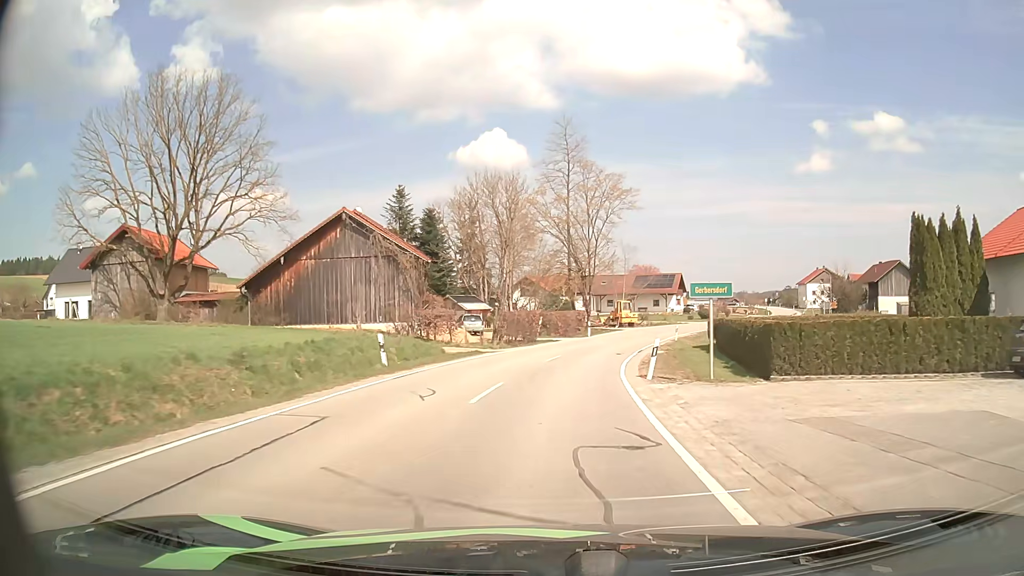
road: secondary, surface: asphalt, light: Day
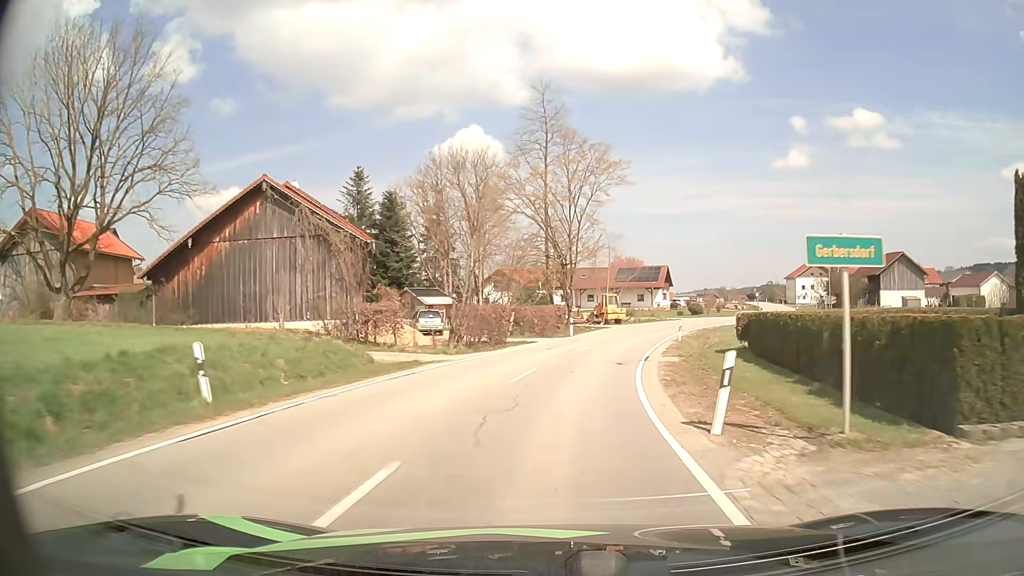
(+0.2, +8.7) m; +2°
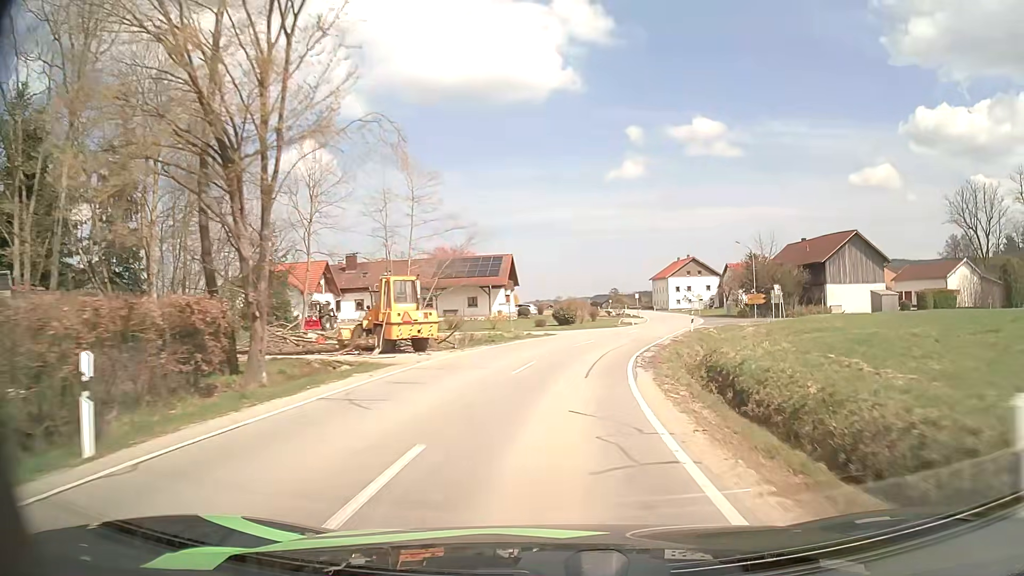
(+4.1, +34.6) m; +14°
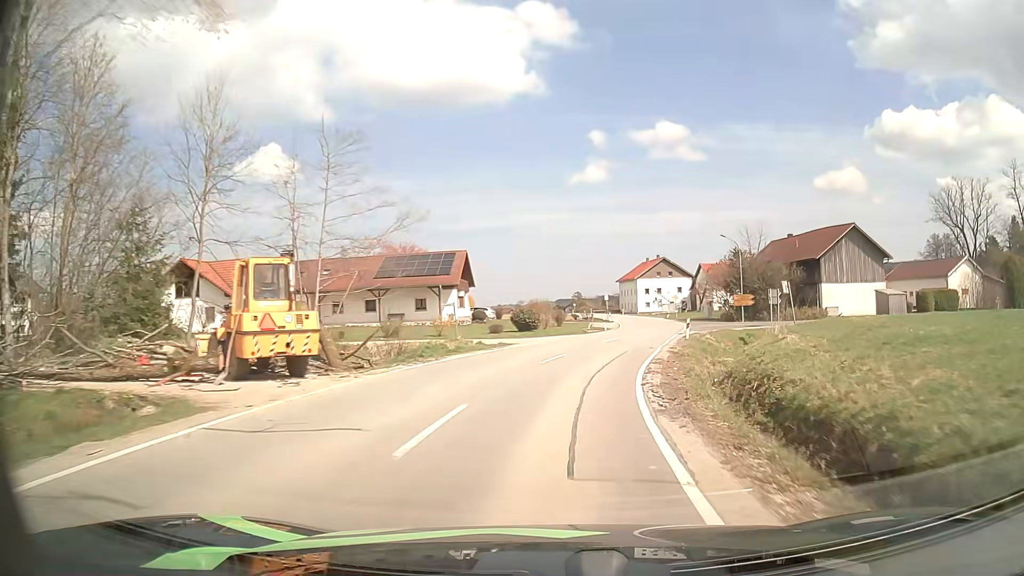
(+0.2, +8.8) m; +3°
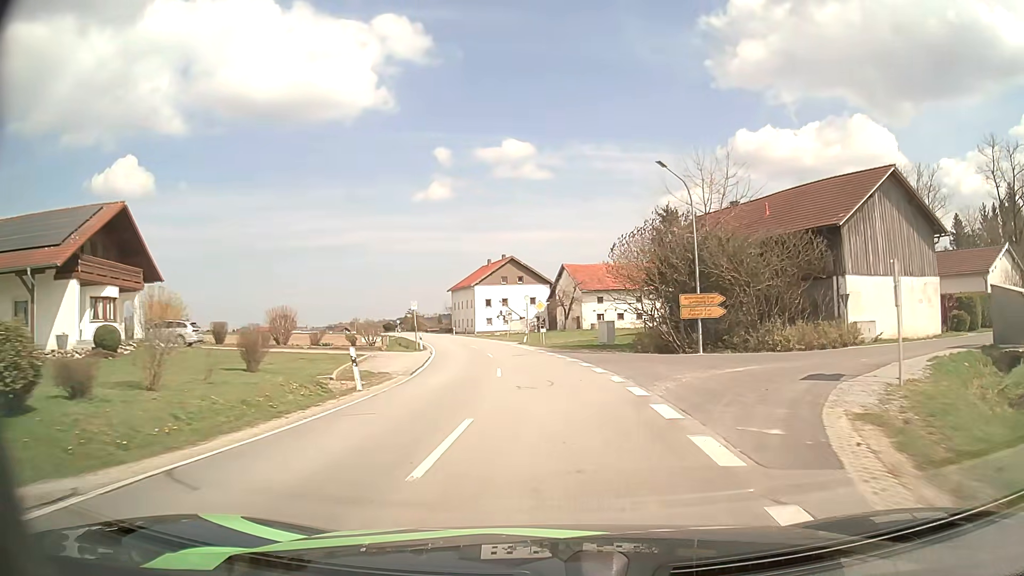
(+5.0, +35.4) m; +14°
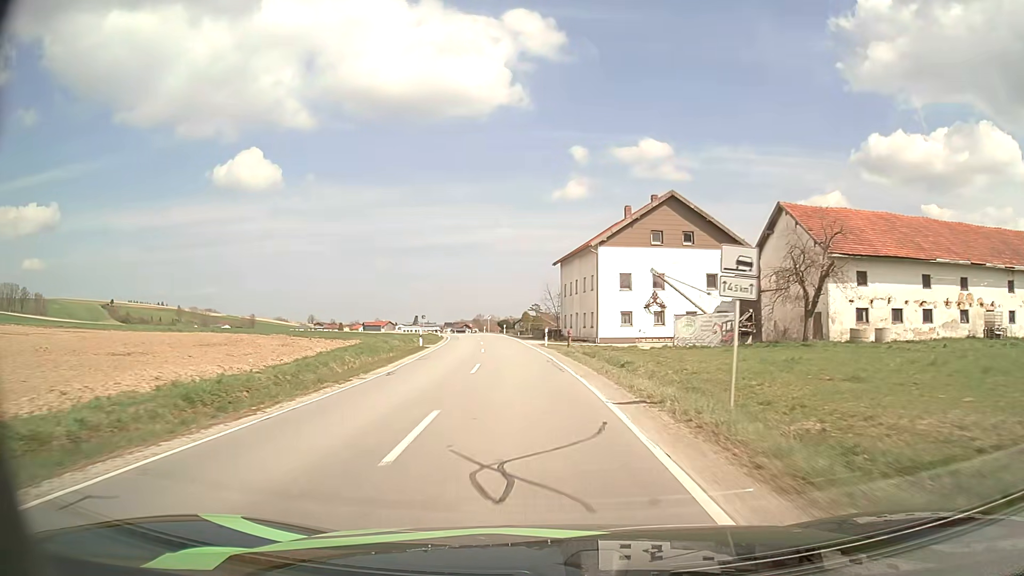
(-3.5, +48.0) m; -11°
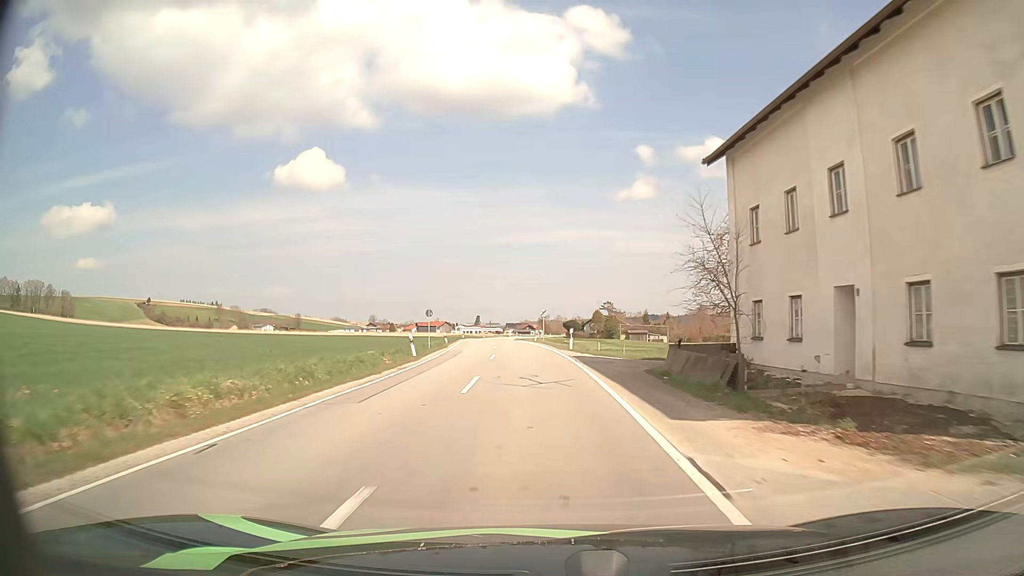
(-2.6, +41.2) m; -6°
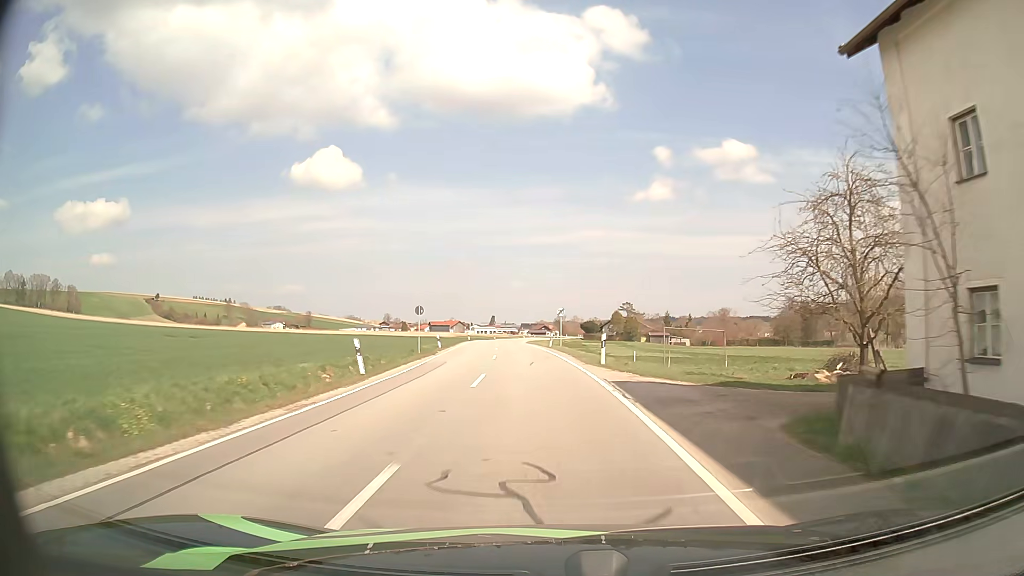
(-0.1, +10.5) m; -2°
(0, +10) (0, +20) (-1, +30) (-1, +40) (-2, +50) (-3, +60) (-3, +70) (-4, +80) (-4, +90) (-5, +100) m
